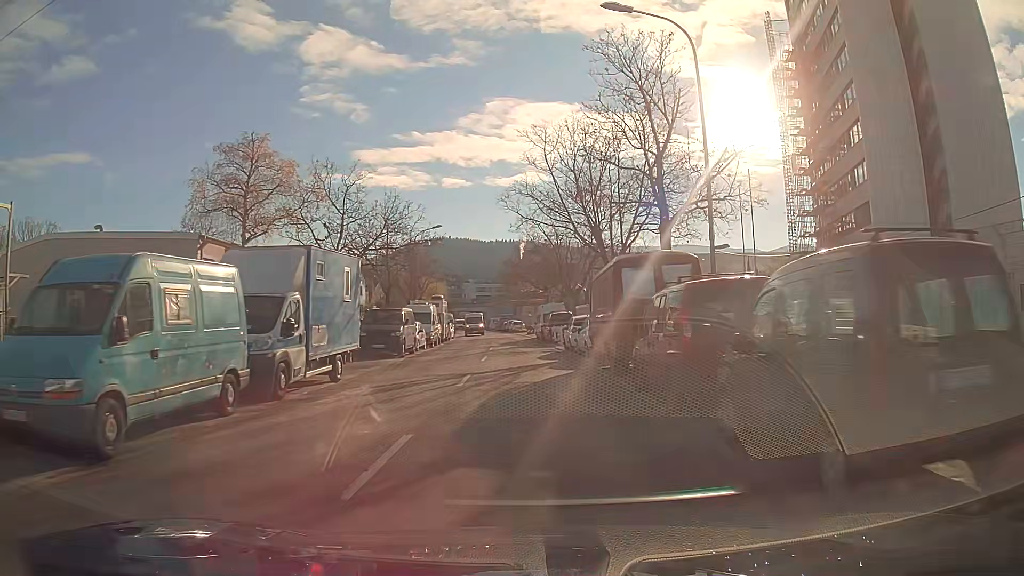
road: secondary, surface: asphalt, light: Day
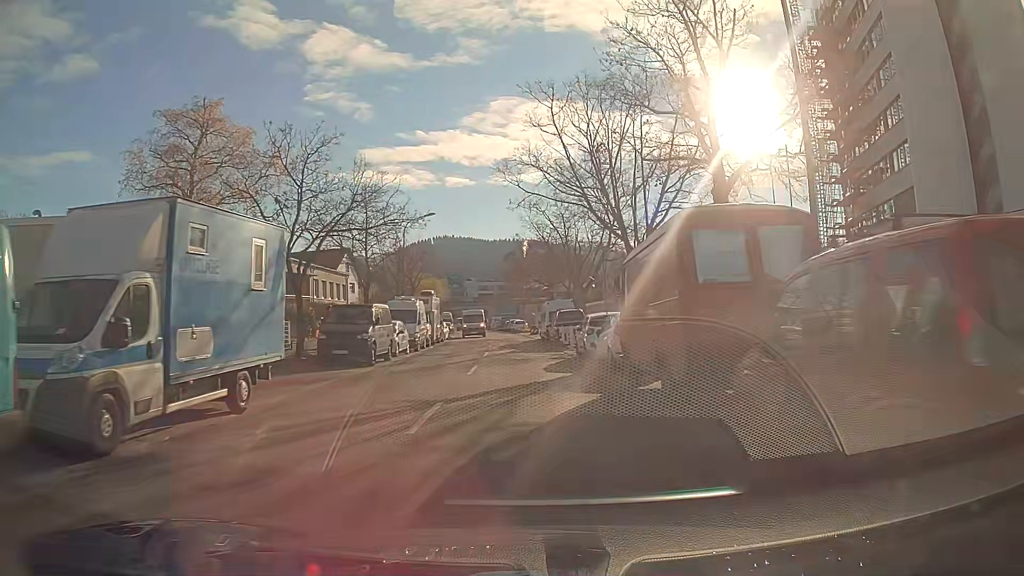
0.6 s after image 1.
(0.0, +6.1) m; 0°
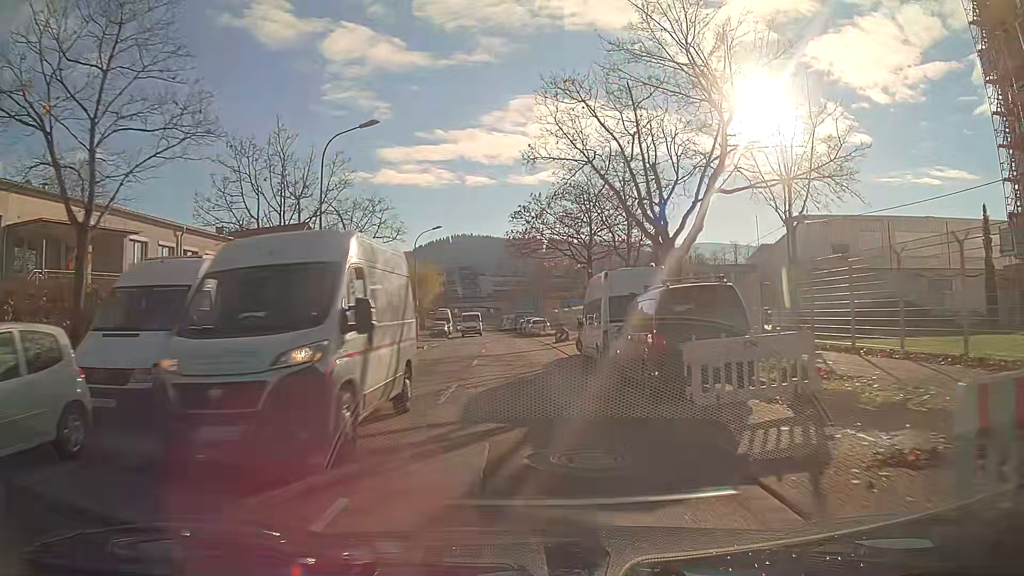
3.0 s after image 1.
(-0.2, +24.0) m; -1°
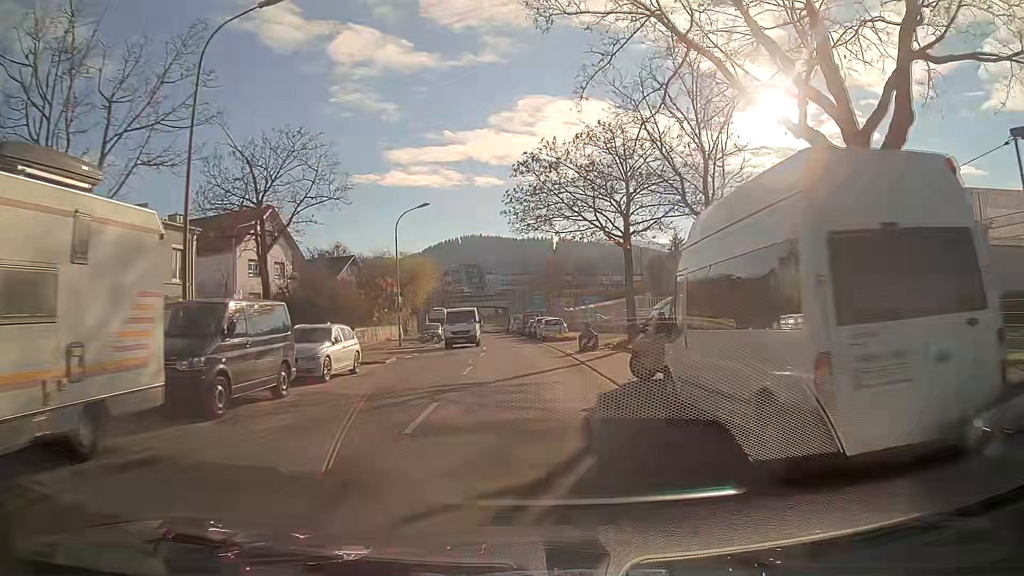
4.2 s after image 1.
(-0.1, +11.9) m; -1°
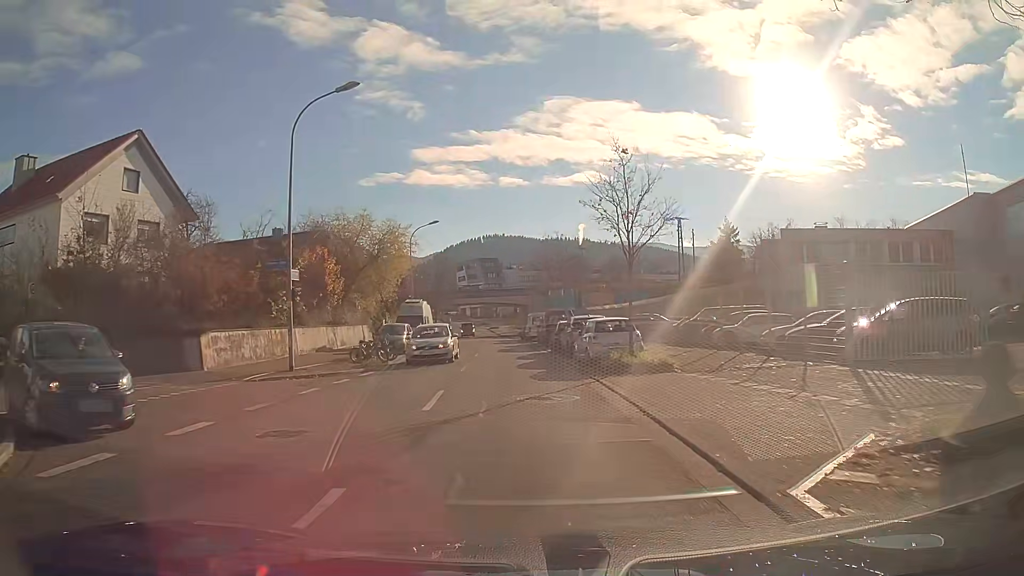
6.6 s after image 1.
(-0.5, +24.0) m; -3°
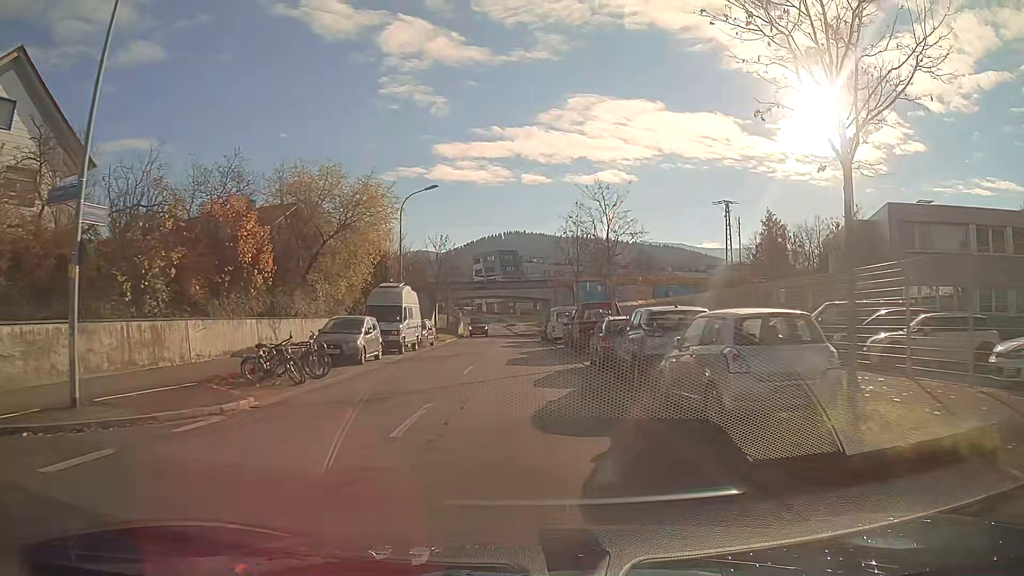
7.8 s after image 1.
(-0.1, +12.4) m; -1°
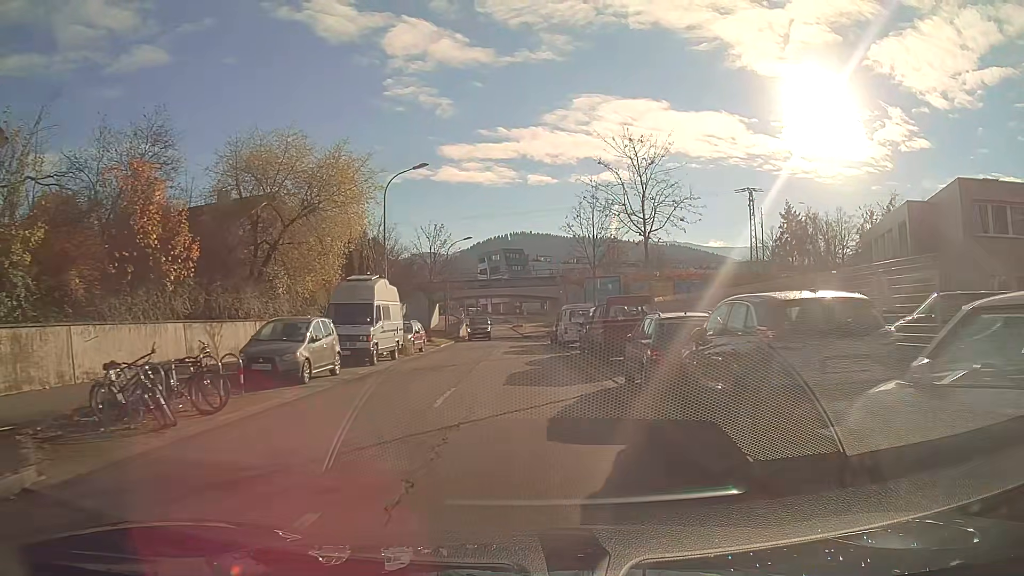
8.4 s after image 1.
(0.0, +6.3) m; 0°
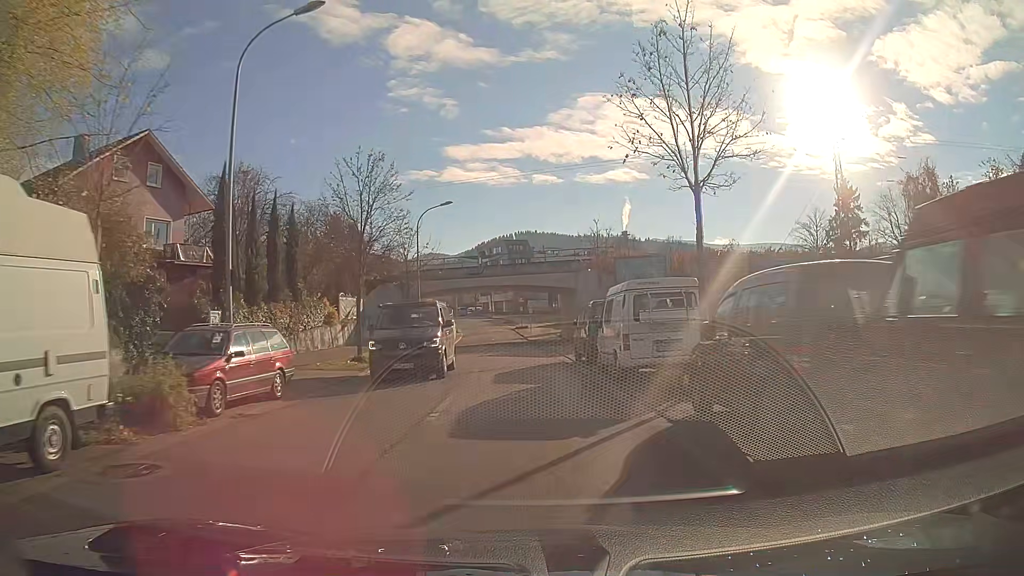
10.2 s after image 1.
(-0.1, +19.5) m; -1°
